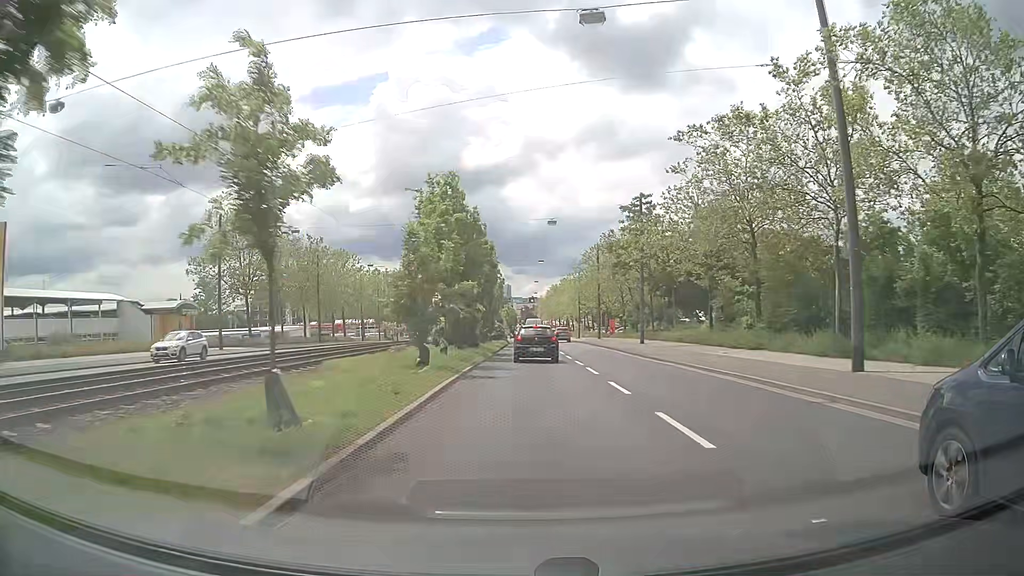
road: primary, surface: asphalt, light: Day
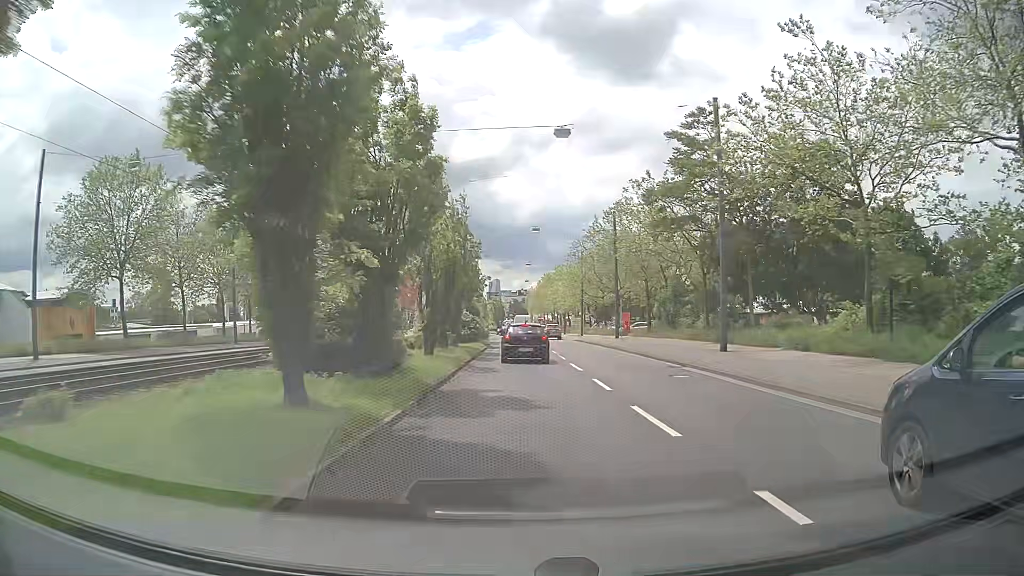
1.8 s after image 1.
(+0.3, +22.1) m; +1°
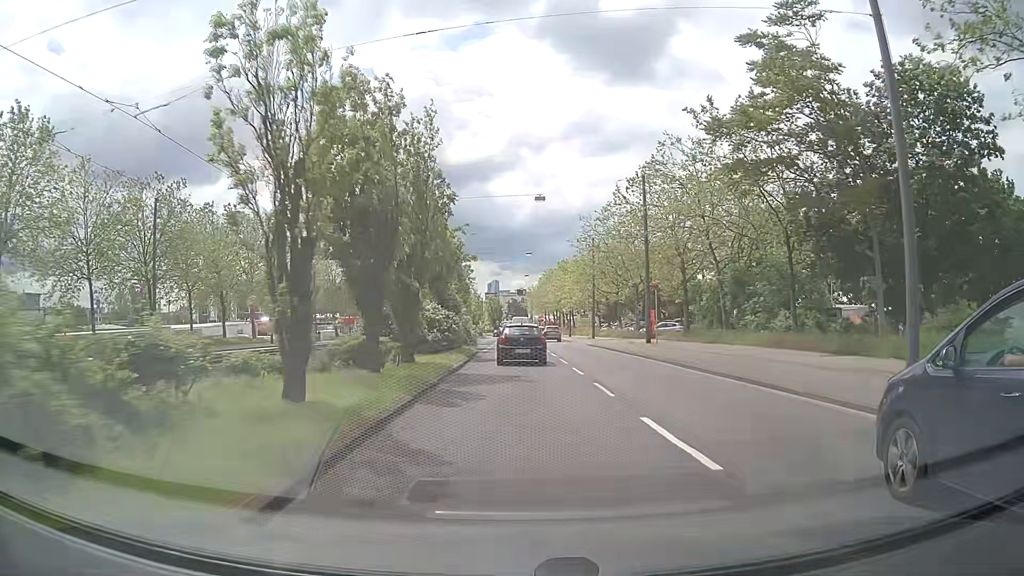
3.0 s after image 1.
(-0.1, +14.1) m; 0°
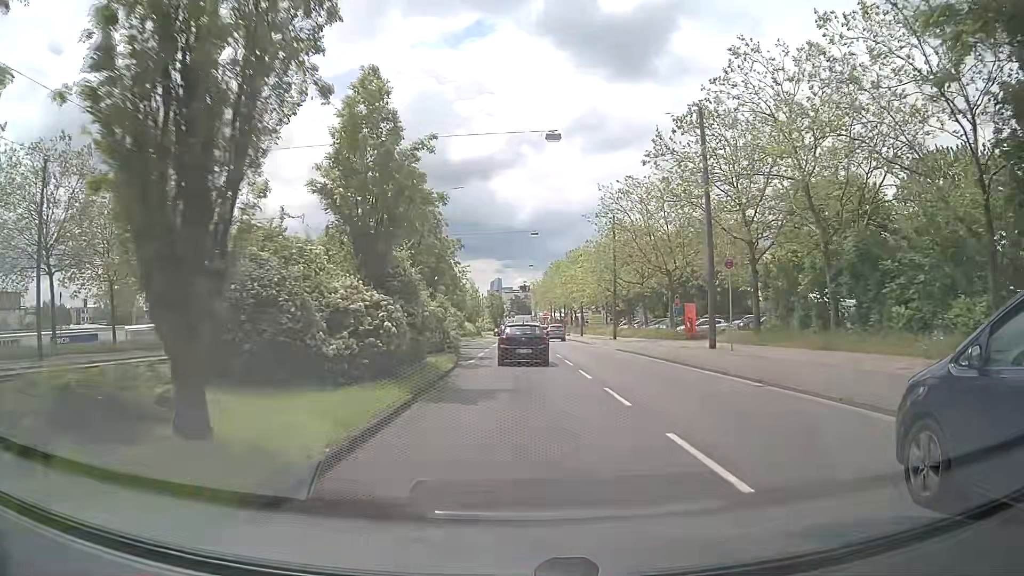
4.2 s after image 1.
(-0.1, +13.7) m; 0°
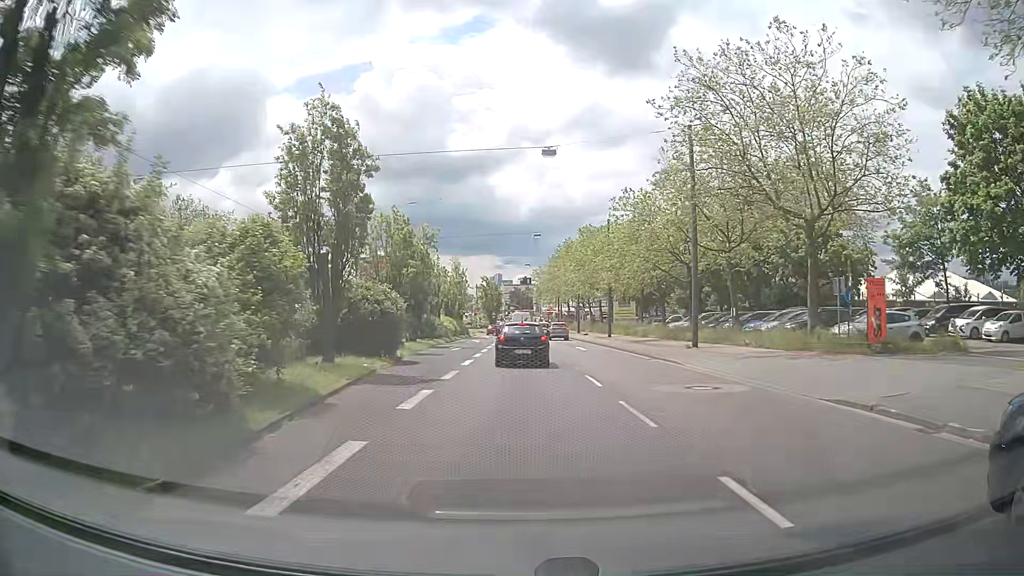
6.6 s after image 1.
(0.0, +26.4) m; 0°
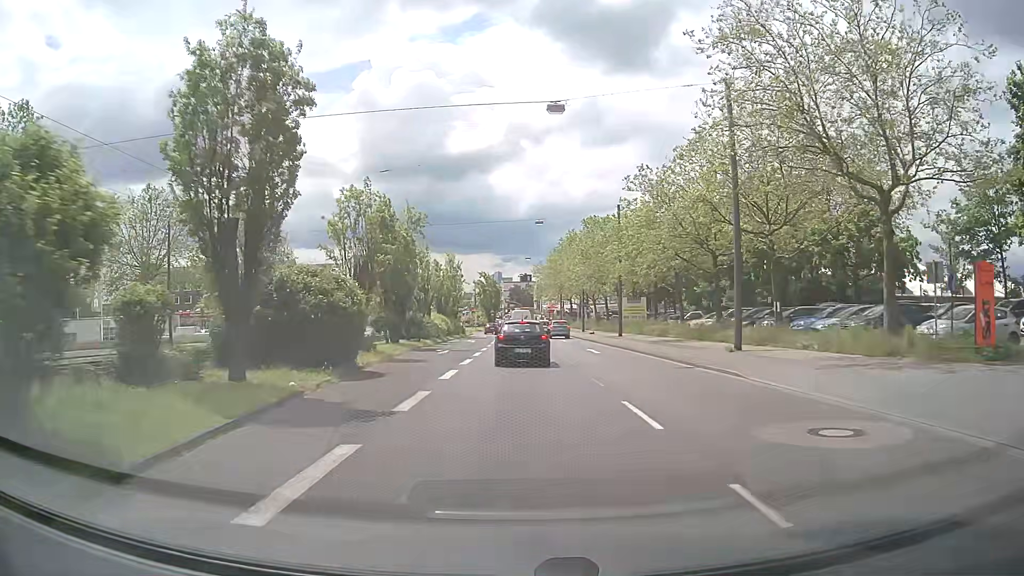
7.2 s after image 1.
(0.0, +6.3) m; +1°
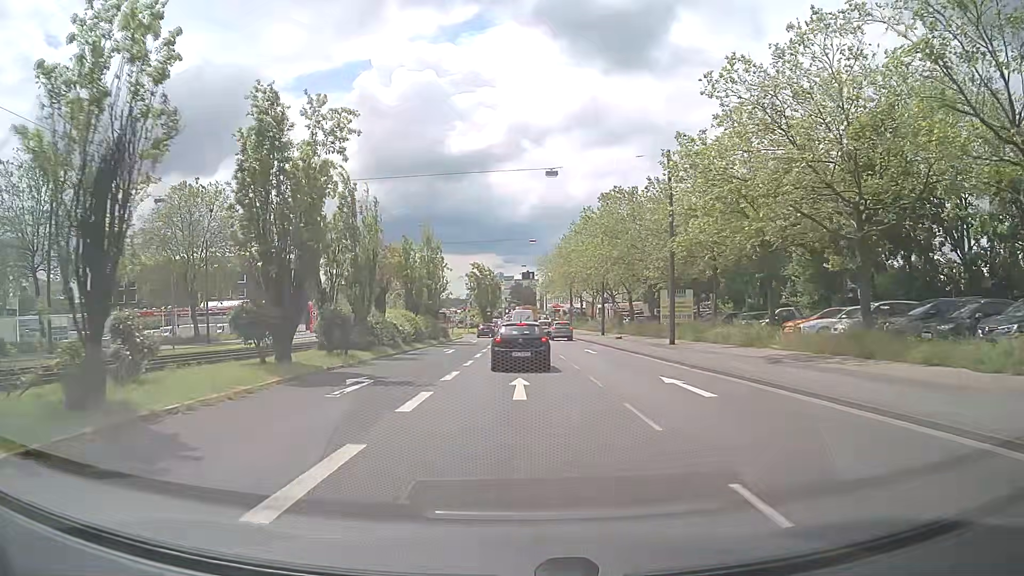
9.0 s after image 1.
(-0.2, +17.9) m; -1°
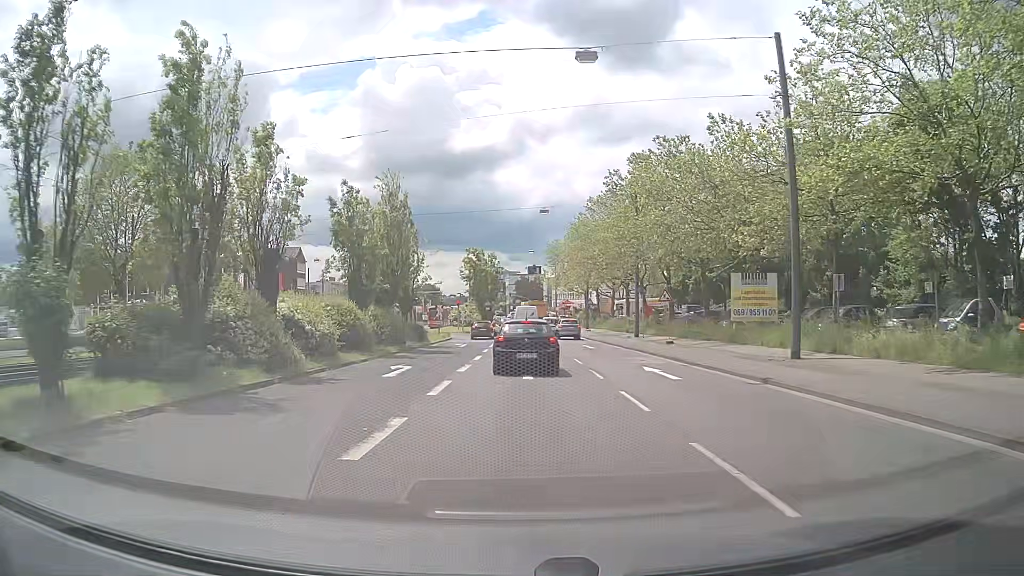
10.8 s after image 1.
(+0.1, +15.9) m; +1°
